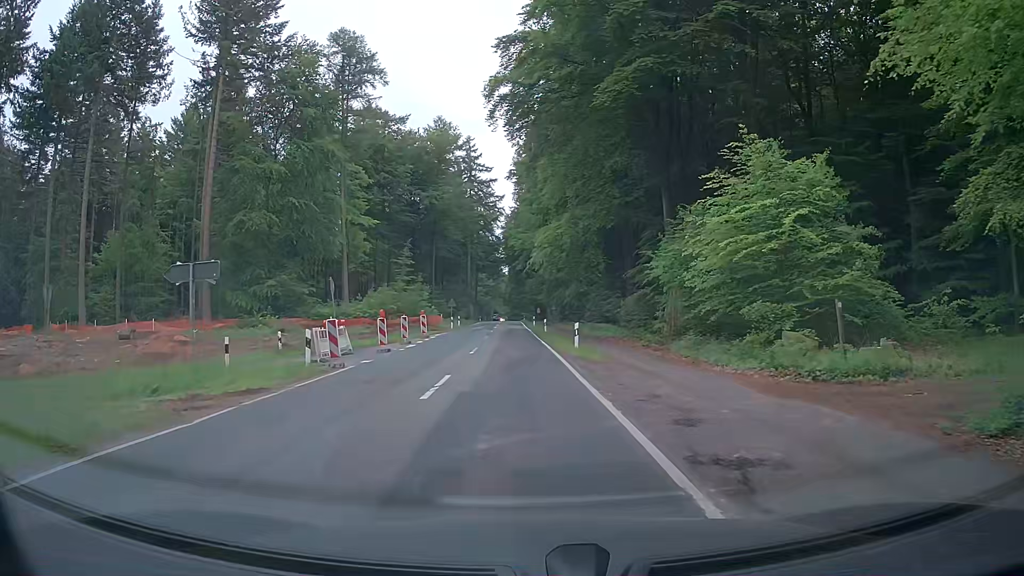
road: tertiary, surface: asphalt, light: Day
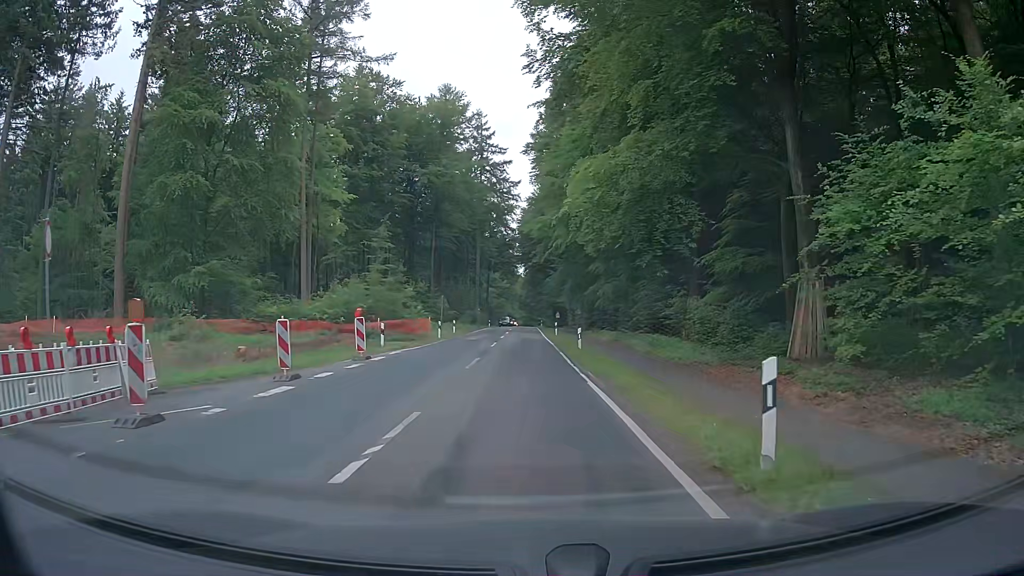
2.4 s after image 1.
(-0.3, +17.8) m; -2°
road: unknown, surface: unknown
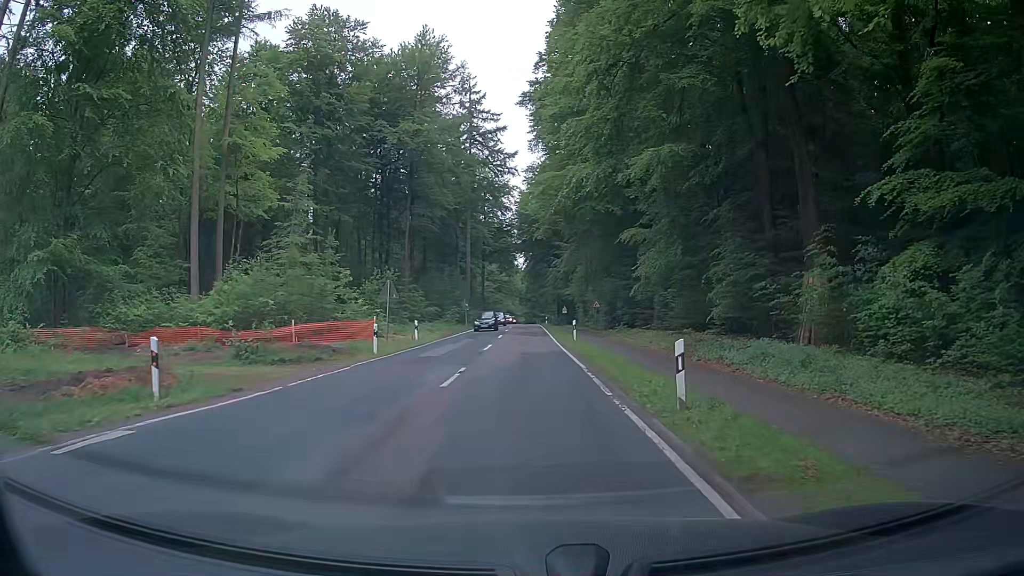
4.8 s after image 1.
(0.0, +17.8) m; +1°
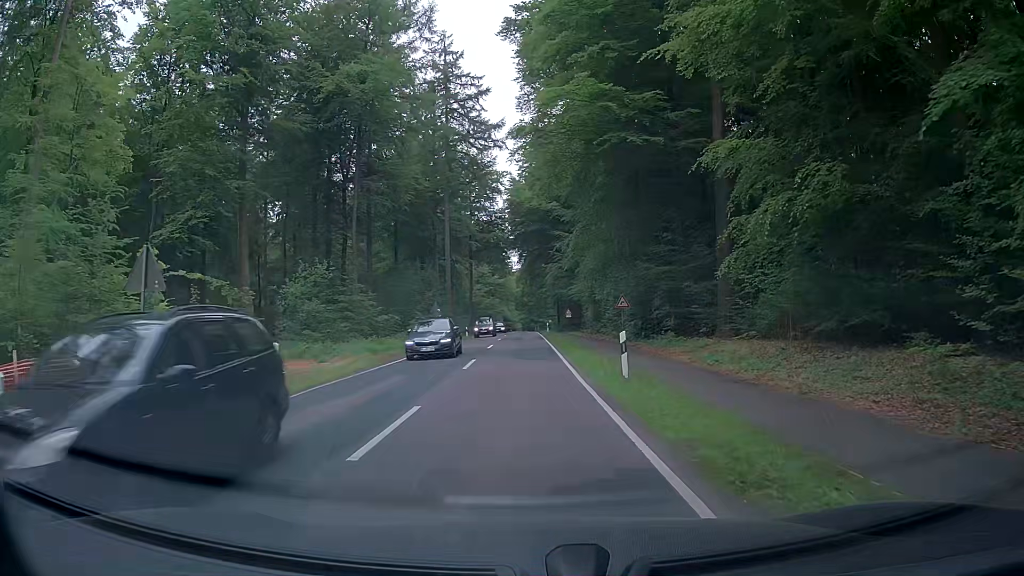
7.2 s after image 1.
(0.0, +17.8) m; 0°
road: tertiary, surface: asphalt
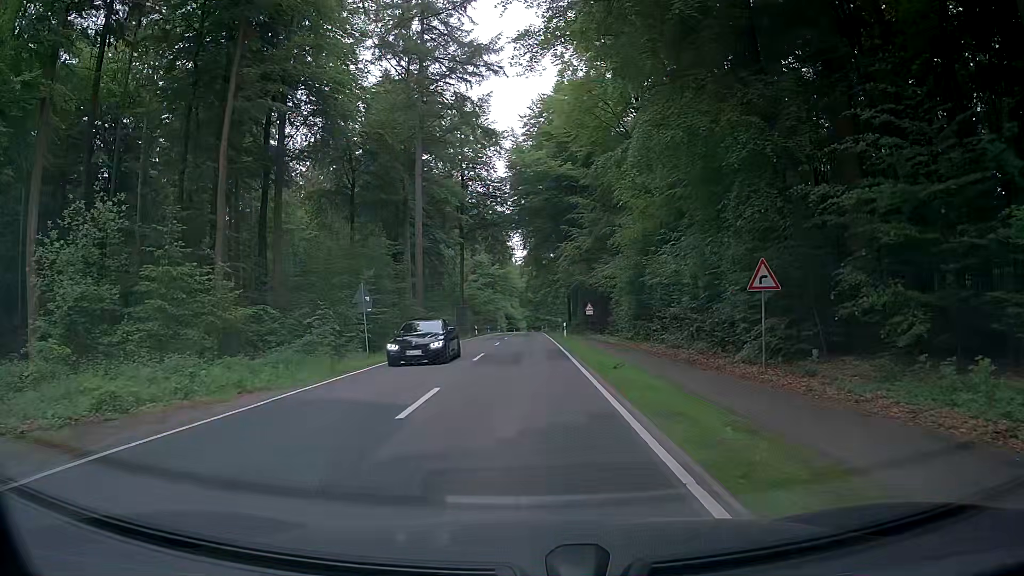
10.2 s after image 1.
(-0.4, +22.4) m; -1°
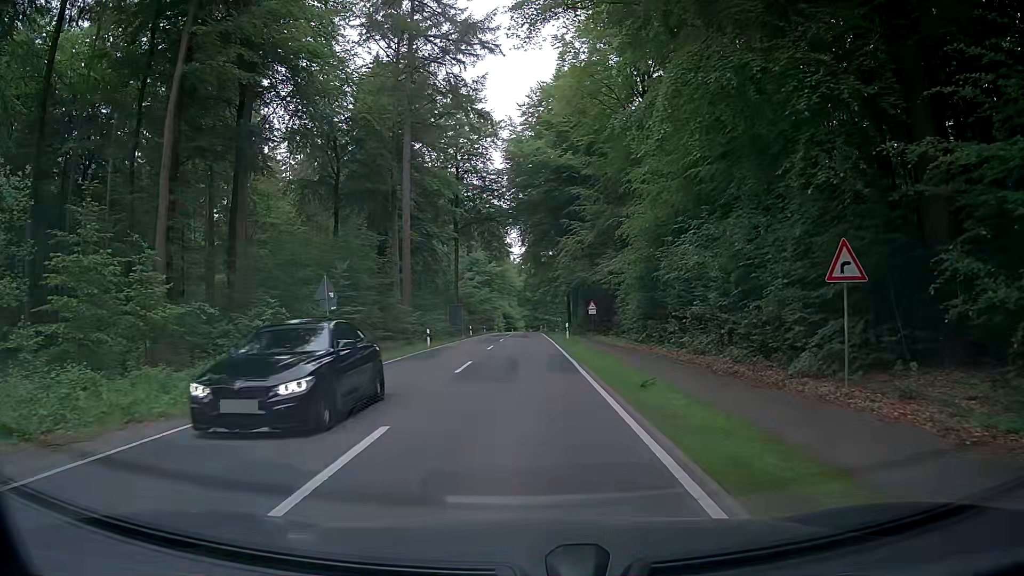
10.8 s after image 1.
(-0.1, +4.5) m; +1°
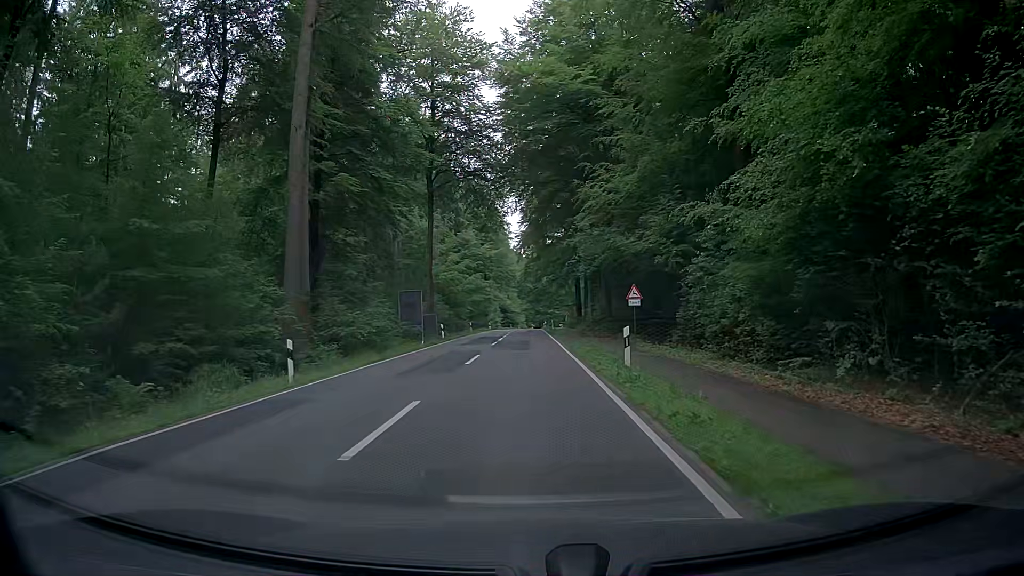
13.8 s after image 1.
(-0.2, +22.4) m; 0°
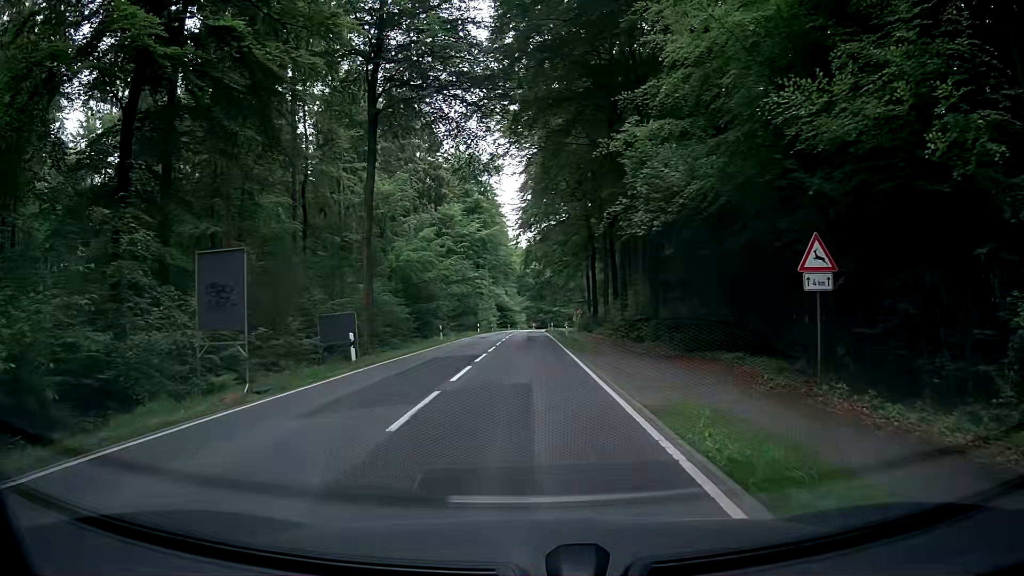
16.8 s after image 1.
(-0.3, +22.7) m; -1°
(0, +10) (0, +20) (0, +30) (0, +40) (0, +50) (0, +60) (0, +70) (0, +80) (0, +90) (0, +100) m
